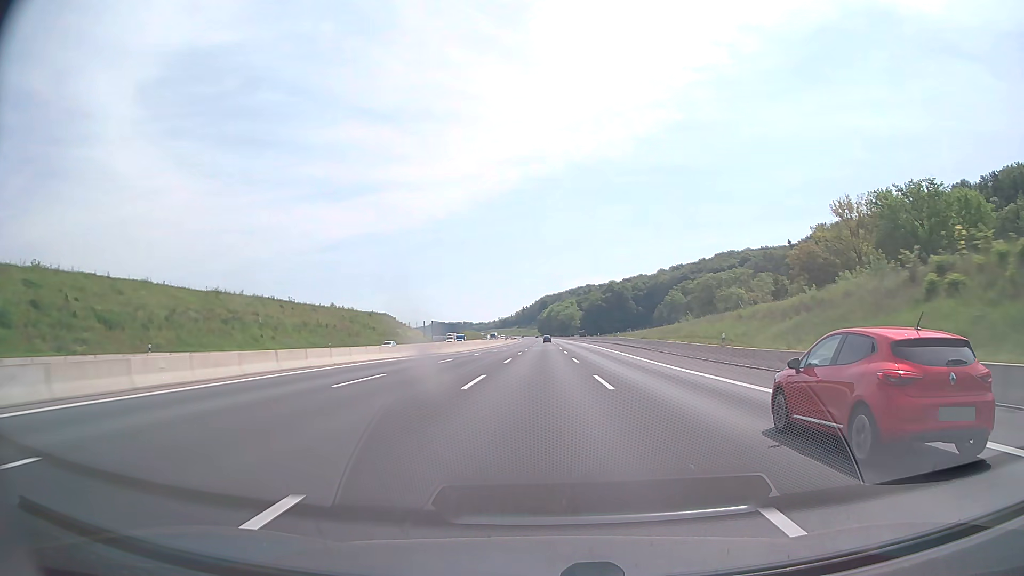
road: motorway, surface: asphalt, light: Day
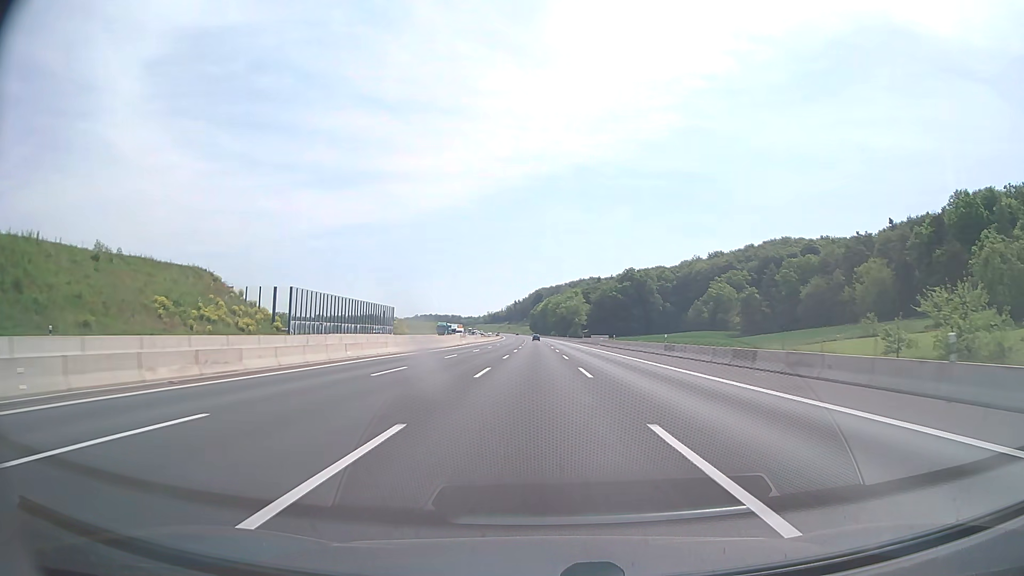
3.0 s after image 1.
(+0.1, +103.1) m; 0°
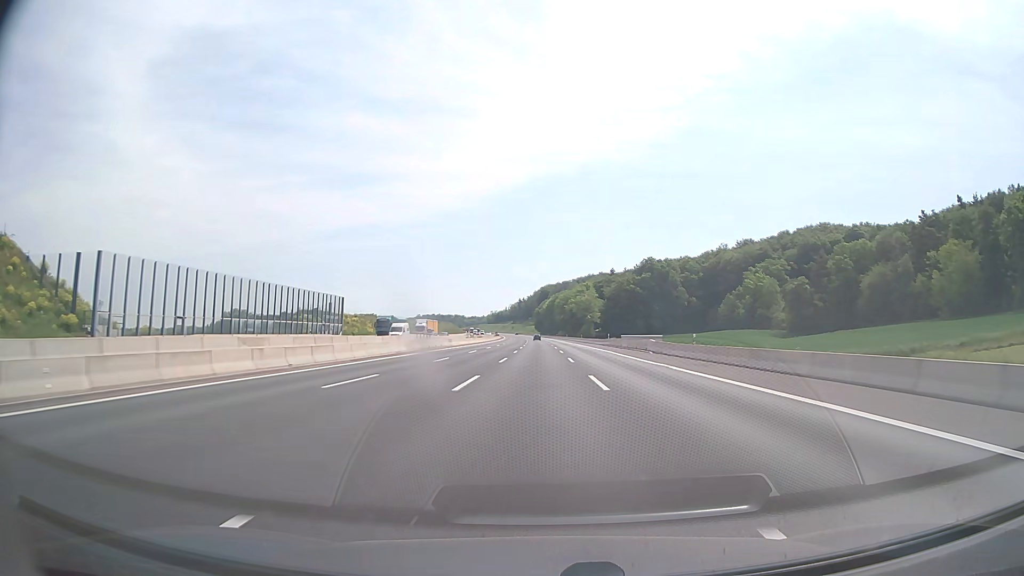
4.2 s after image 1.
(-0.1, +41.2) m; 0°
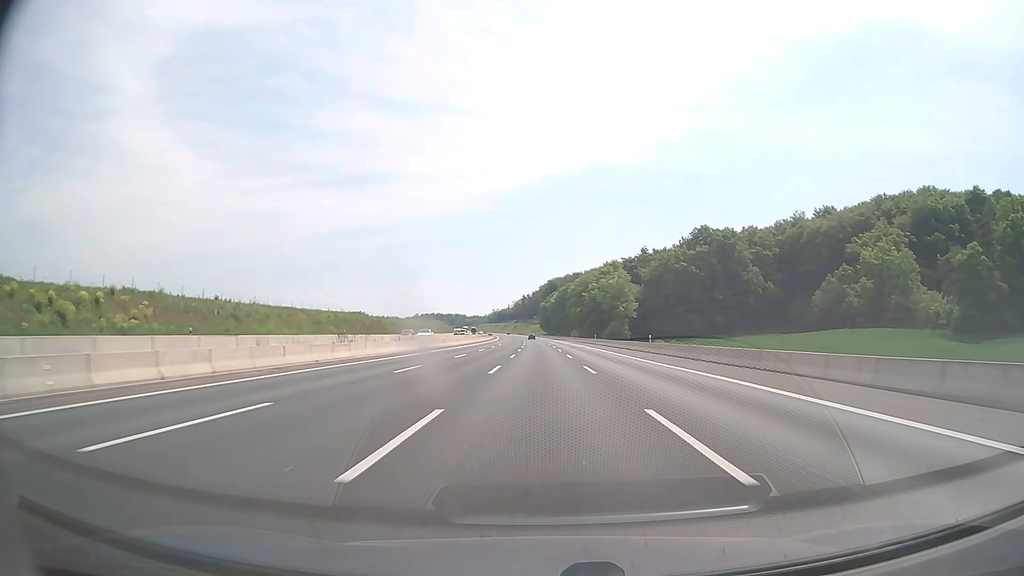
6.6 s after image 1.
(-0.7, +82.4) m; -1°
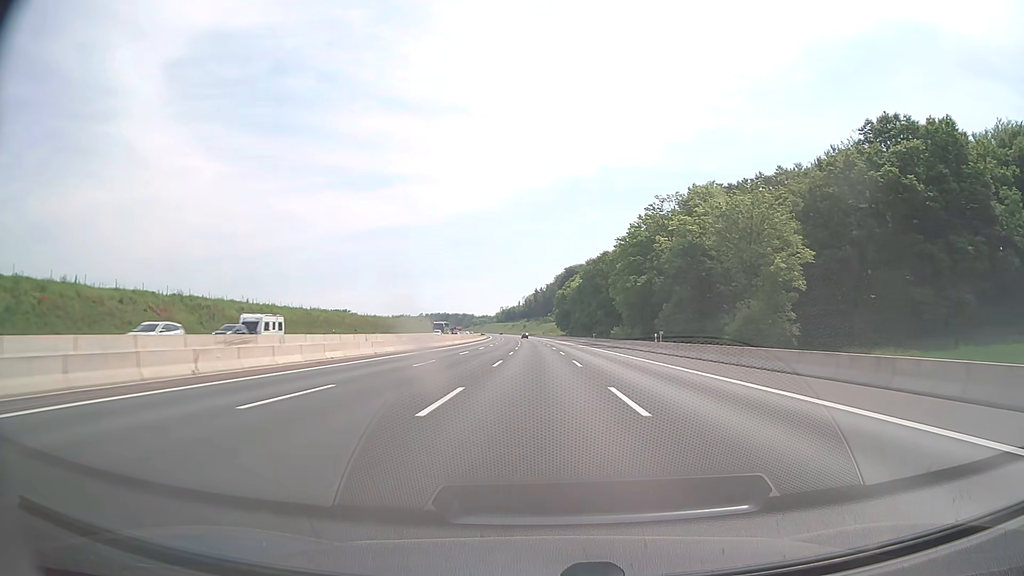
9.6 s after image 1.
(-0.8, +103.0) m; -1°
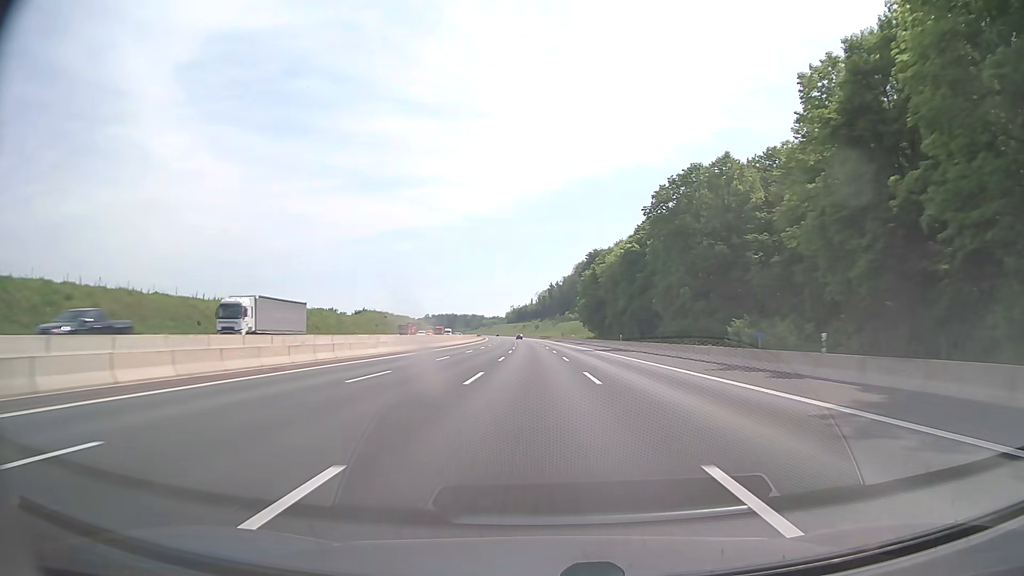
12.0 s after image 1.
(-1.0, +82.4) m; -1°
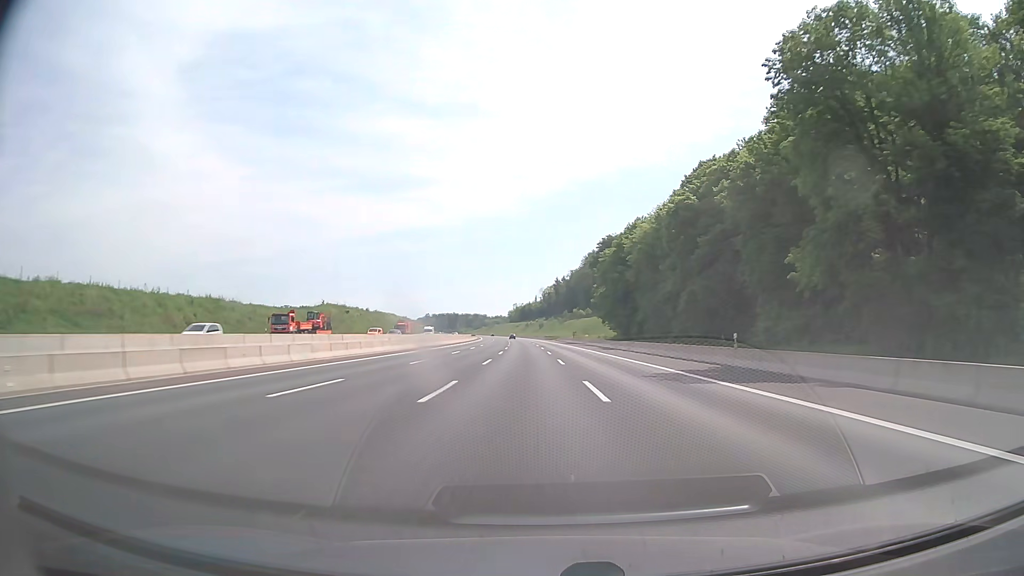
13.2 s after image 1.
(-0.2, +41.2) m; 0°
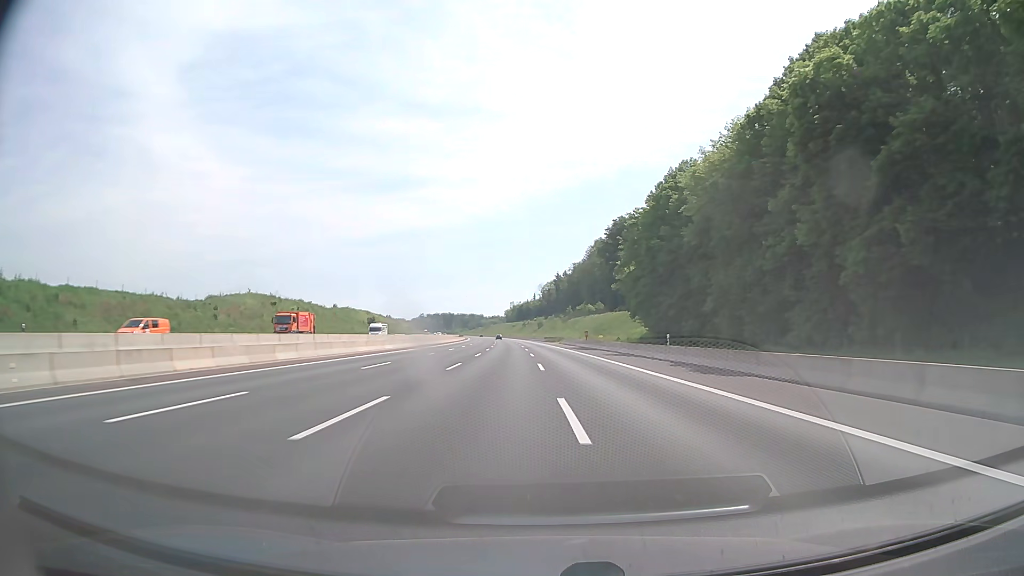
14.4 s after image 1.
(0.0, +41.2) m; 0°
(0, +10) (0, +20) (0, +30) (0, +40) (0, +50) (0, +60) (-1, +70) (-1, +80) (-1, +90) (-2, +100) m
